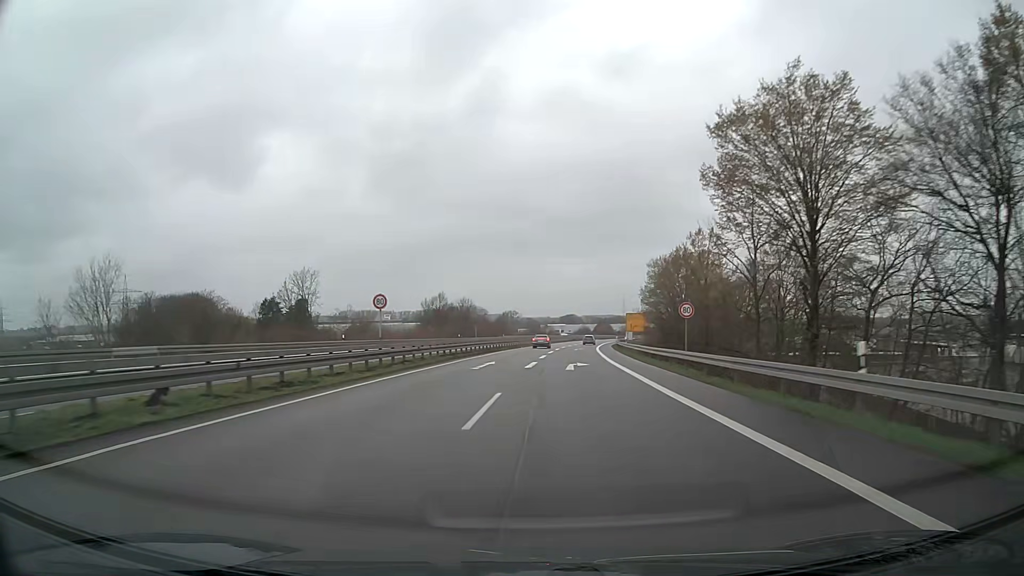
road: trunk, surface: asphalt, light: Day
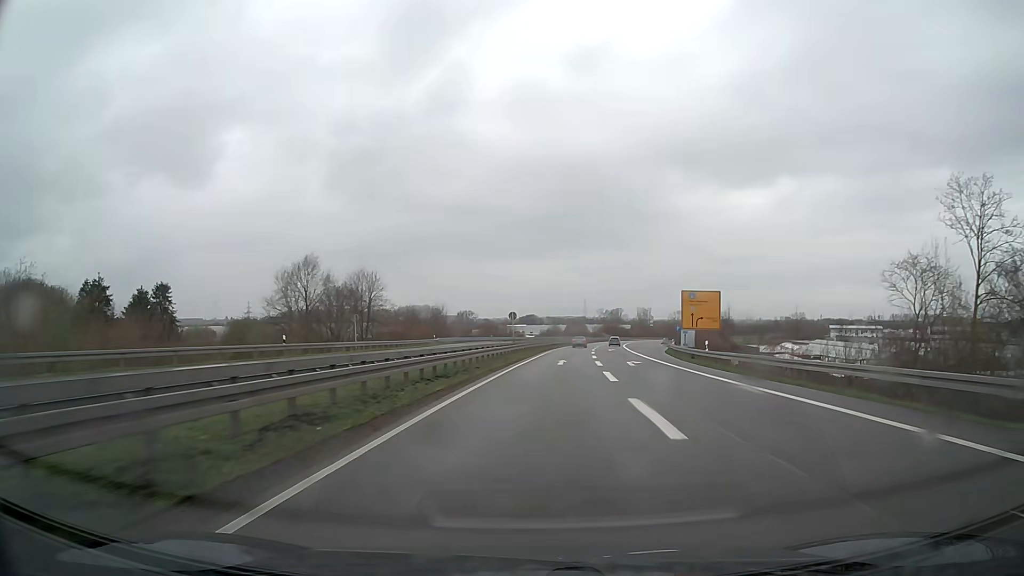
(+1.0, +66.4) m; +3°
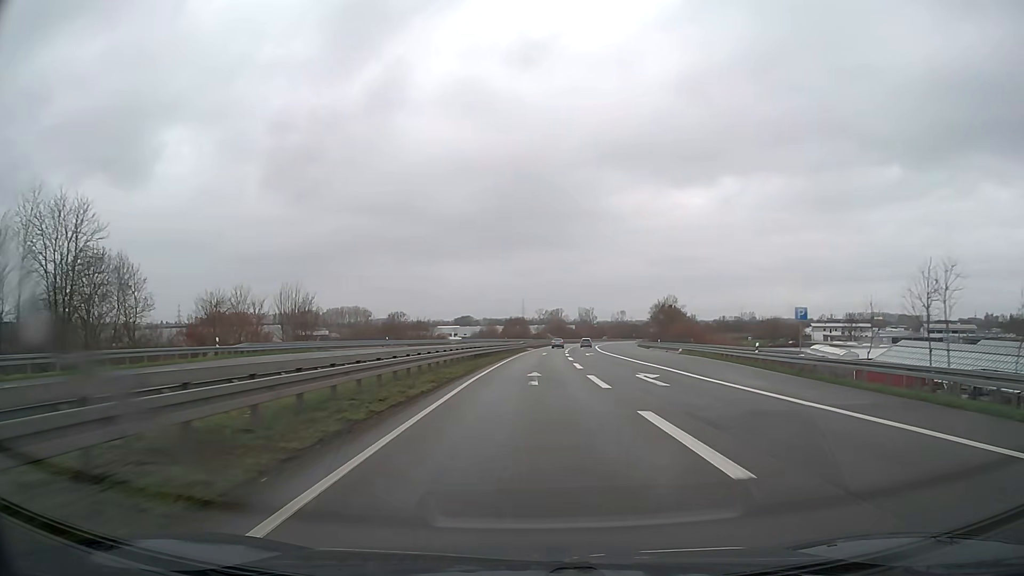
(+2.9, +51.0) m; +6°
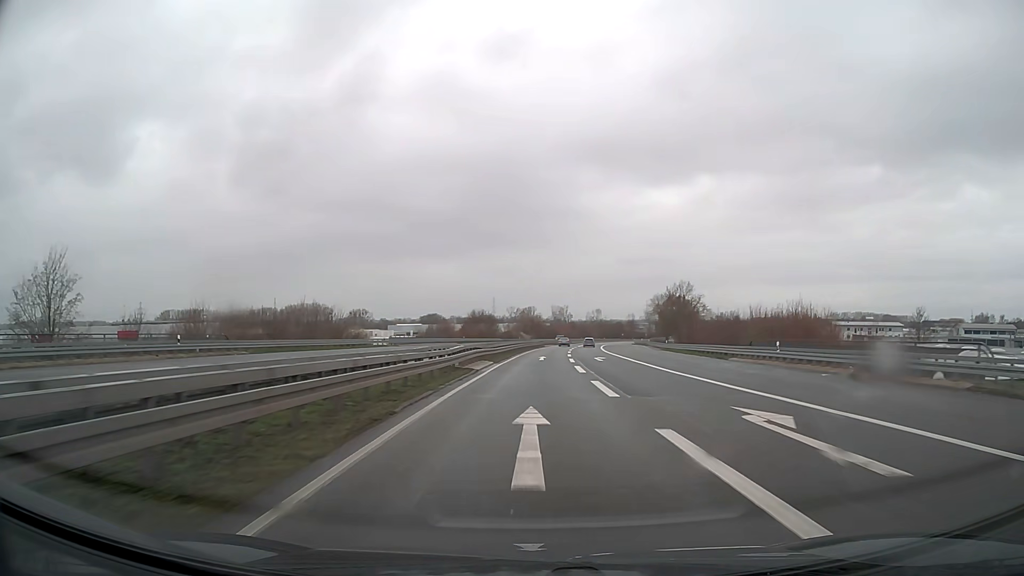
(+0.9, +50.5) m; +2°
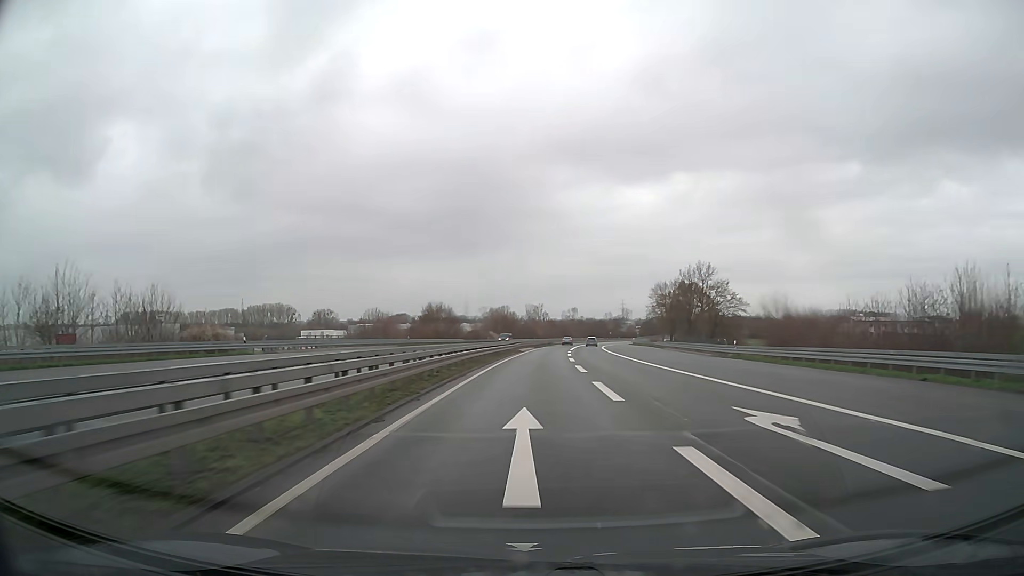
(+0.7, +37.8) m; +2°
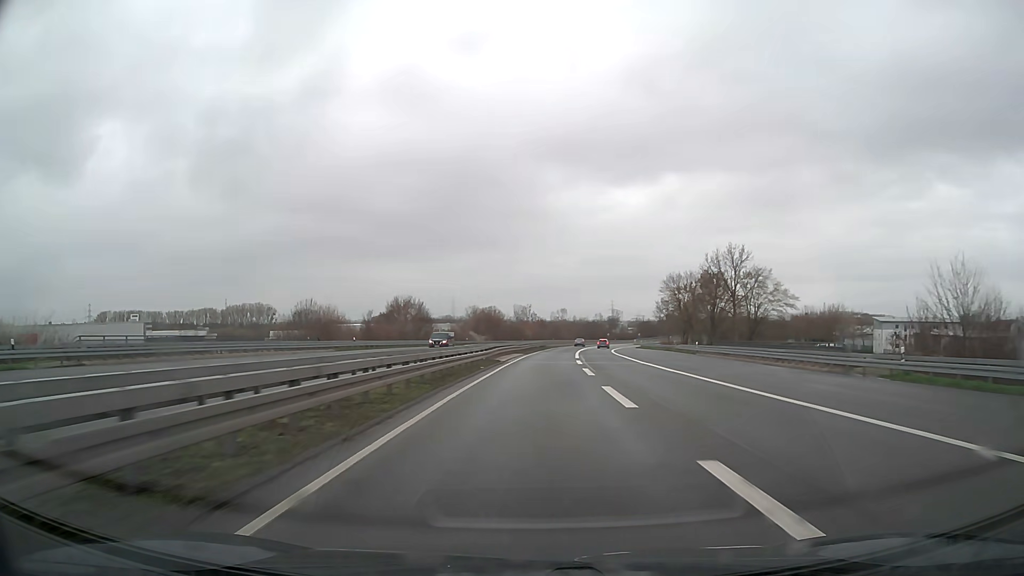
(+0.3, +25.1) m; +1°
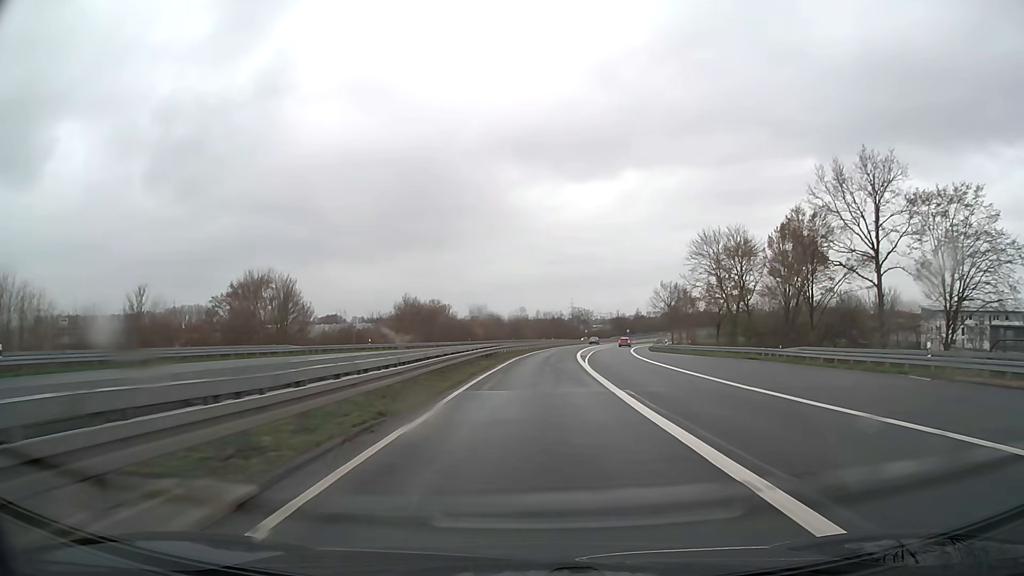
(+1.5, +50.1) m; +3°
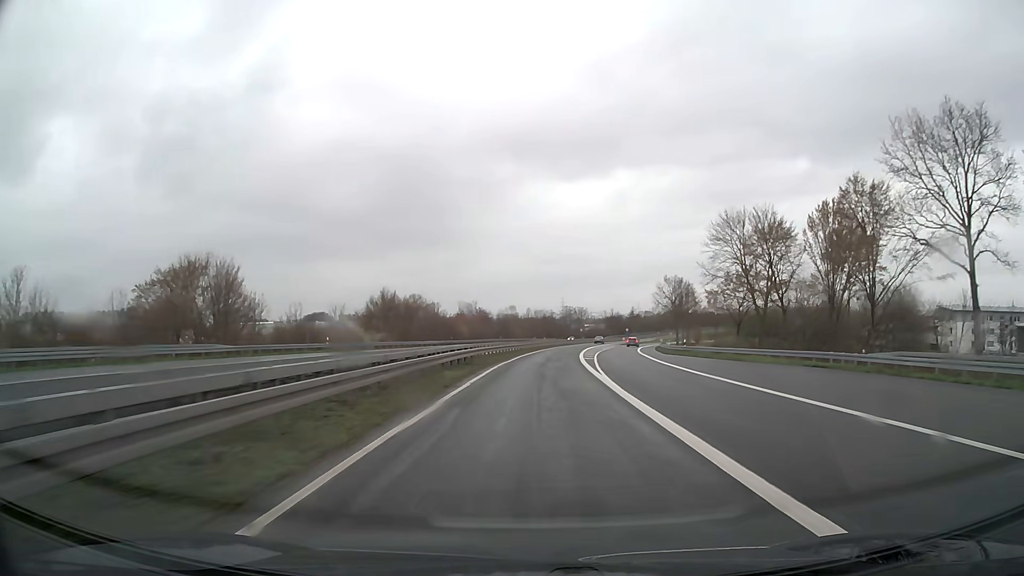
(+0.1, +12.5) m; +1°
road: trunk_link
(0, +10) (0, +20) (+1, +30) (+1, +40) (+2, +50) (+3, +60) (+4, +70) (+5, +80) (+6, +90) (+8, +100) m
